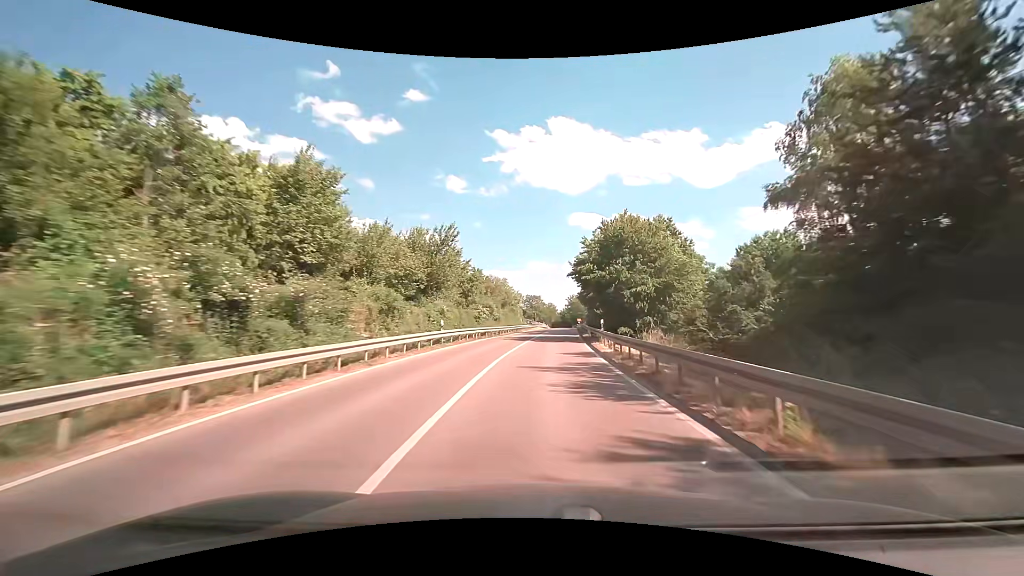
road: tertiary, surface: asphalt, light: Day
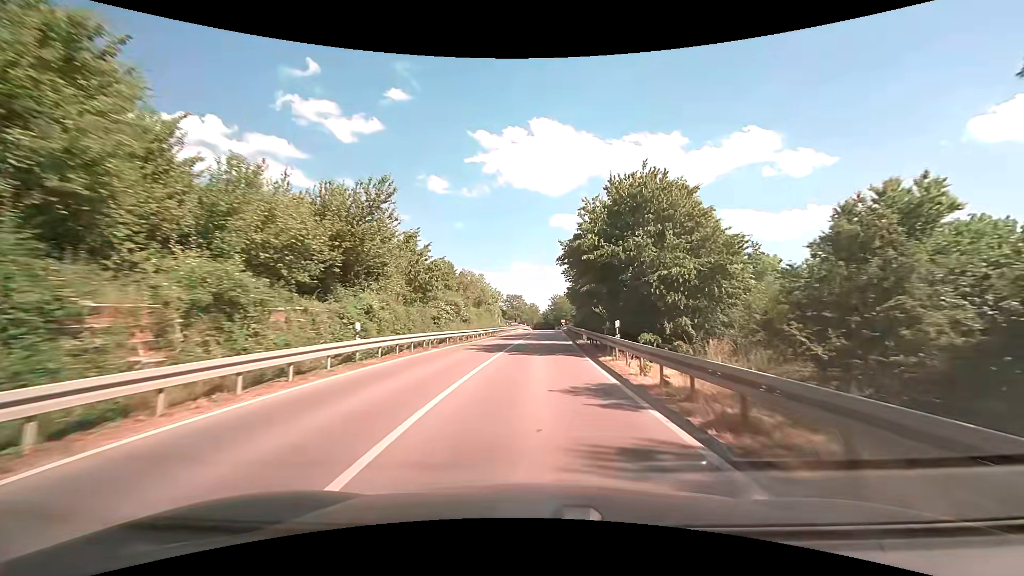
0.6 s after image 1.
(+0.2, +9.9) m; +2°
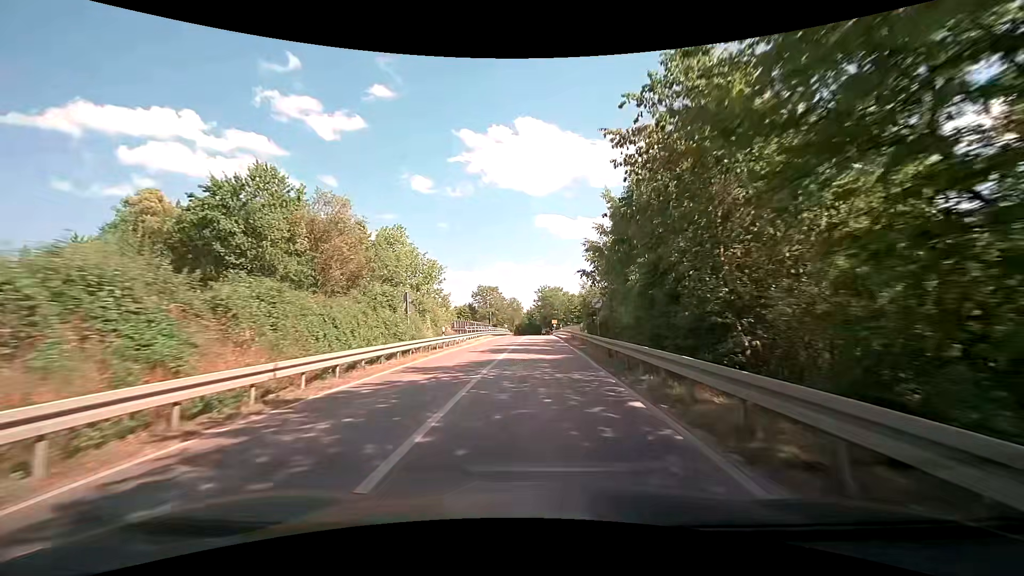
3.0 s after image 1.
(+0.8, +38.2) m; +2°
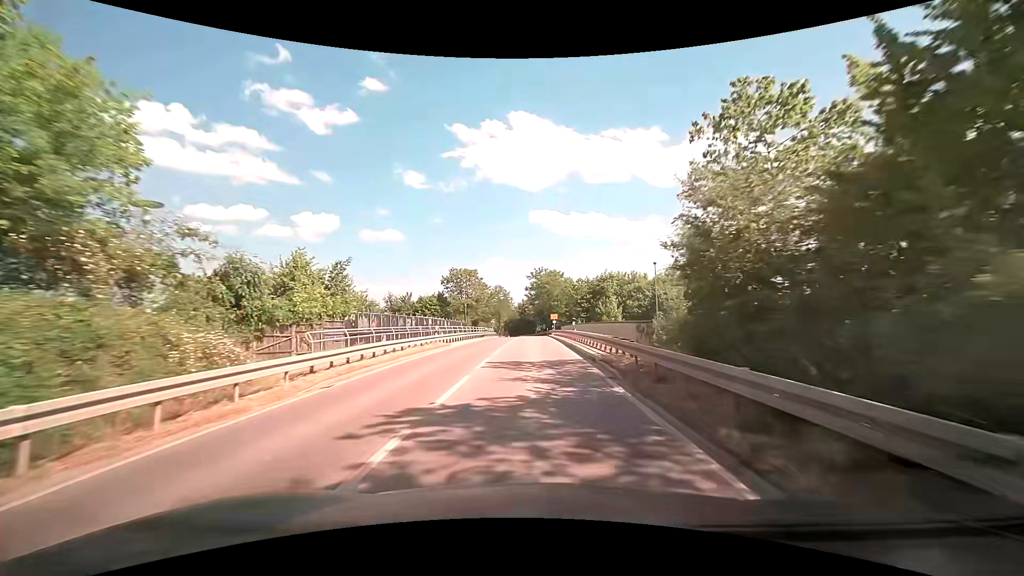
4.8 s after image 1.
(+0.3, +27.7) m; +1°
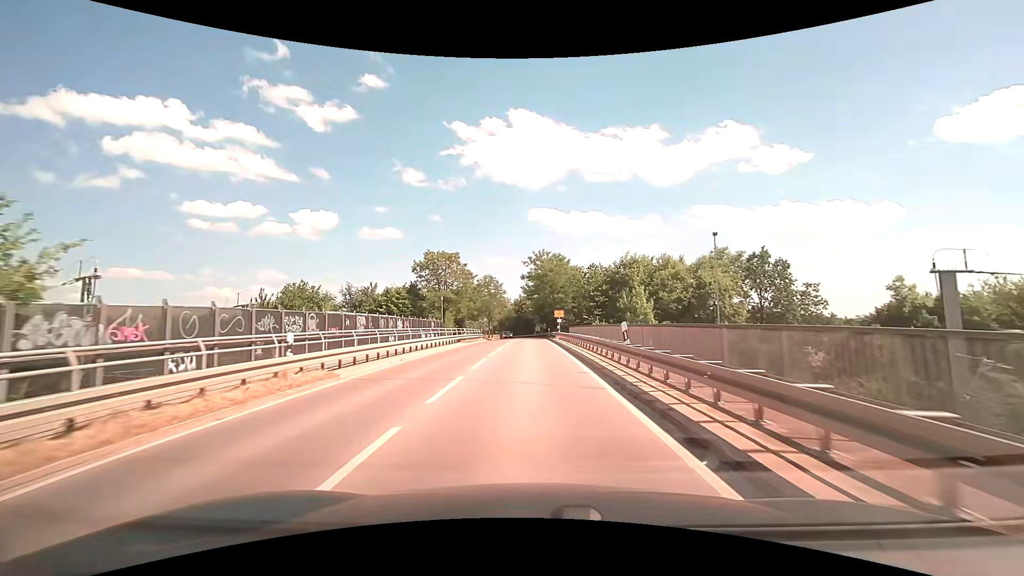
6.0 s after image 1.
(0.0, +17.6) m; 0°
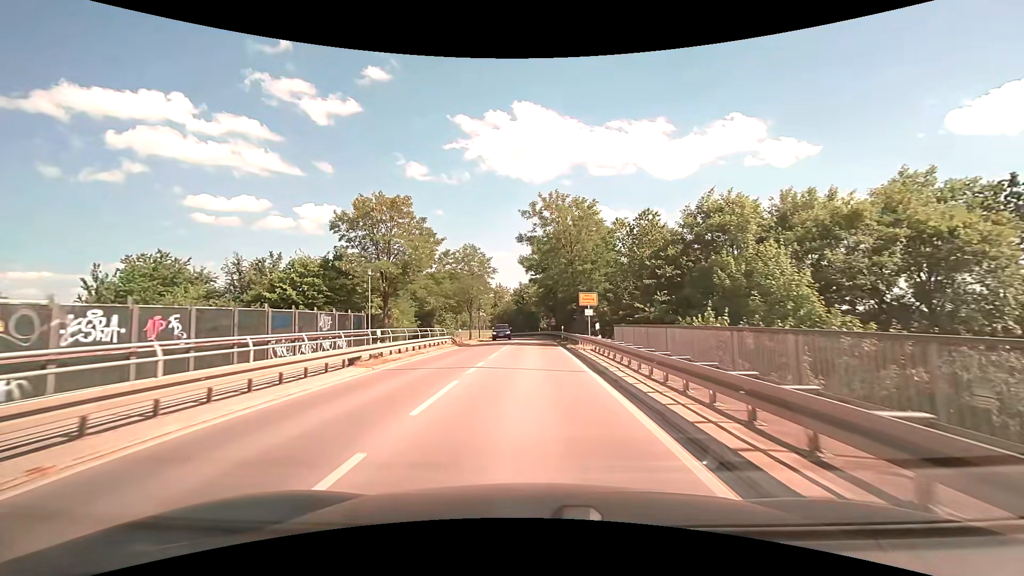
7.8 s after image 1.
(-0.3, +25.2) m; -1°
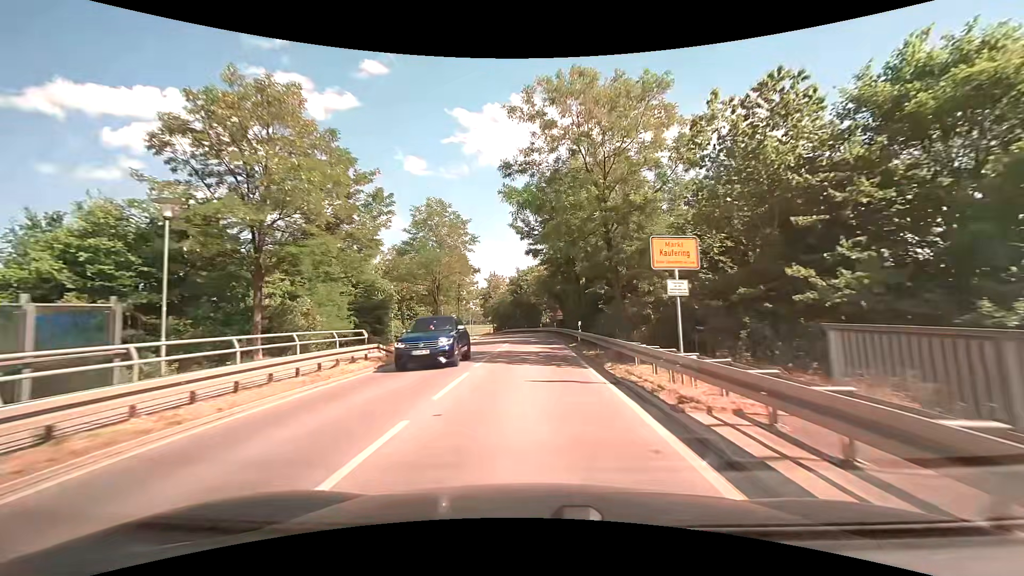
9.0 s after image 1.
(0.0, +16.5) m; 0°
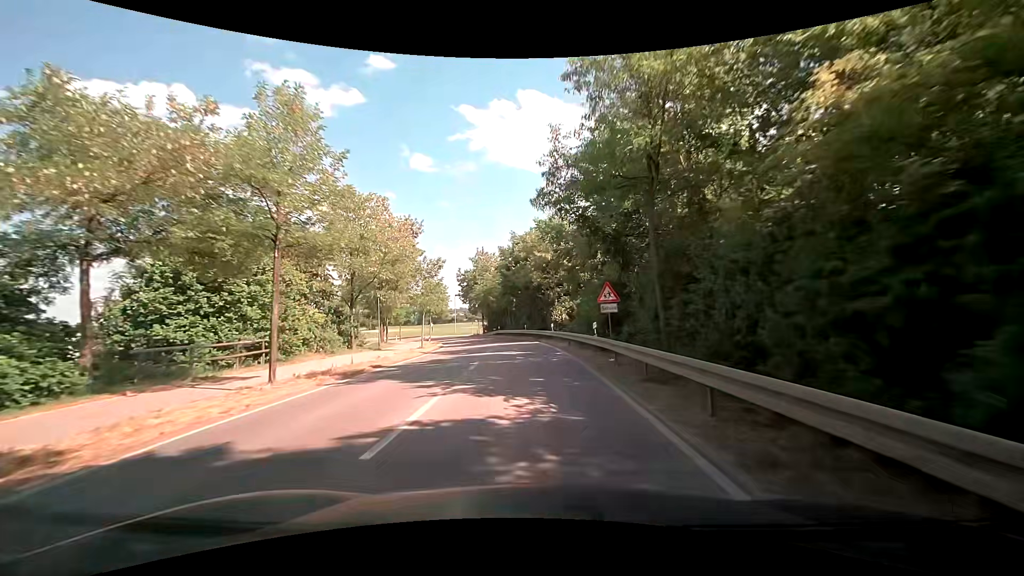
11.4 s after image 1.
(+0.1, +32.3) m; 0°
(0, +10) (-1, +20) (-1, +30) (-2, +40) (-4, +50) (-6, +60) (-8, +69) (-12, +79) (-16, +88) (-21, +96) m
